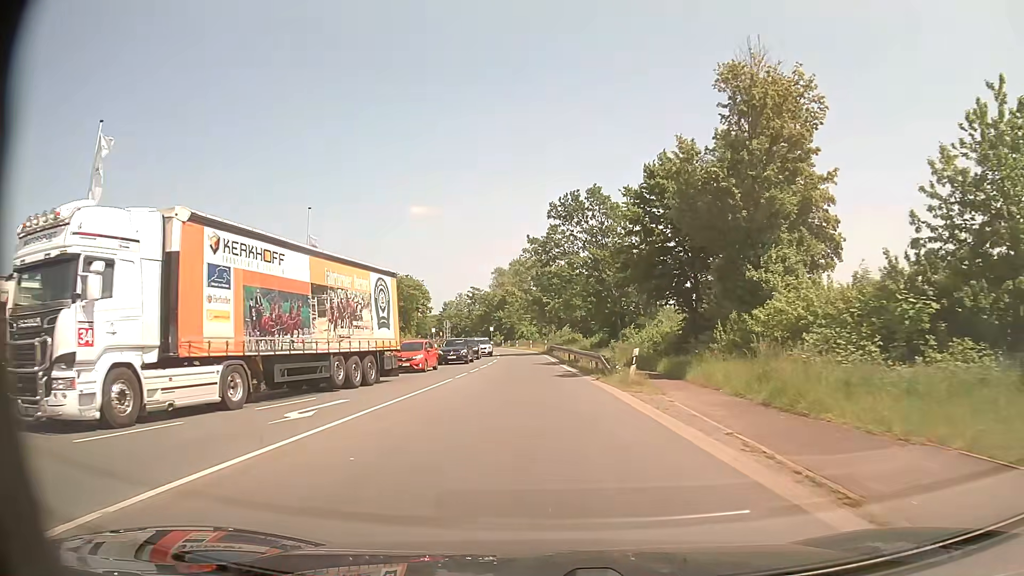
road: secondary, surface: asphalt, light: Day
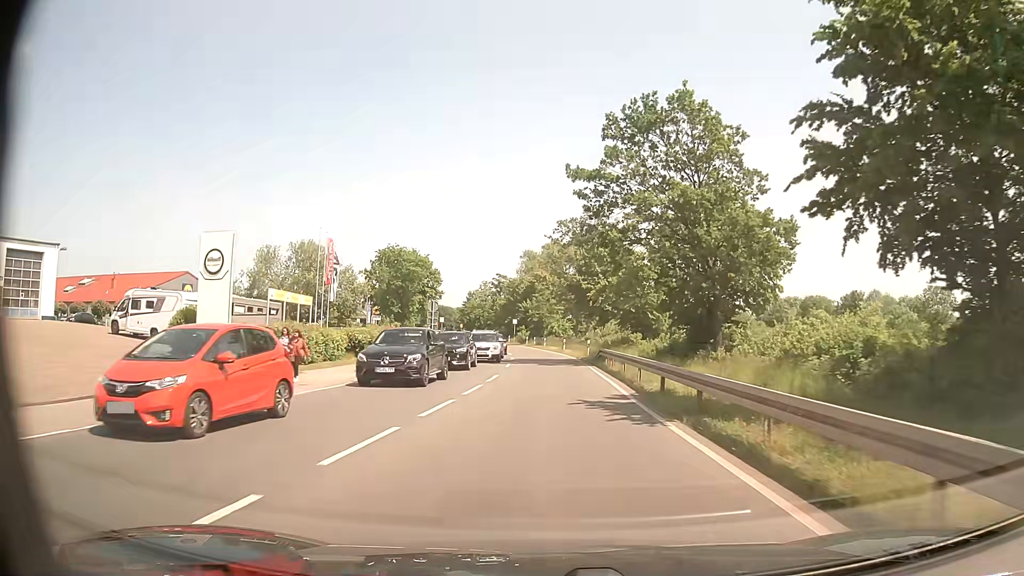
(-0.7, +23.5) m; -3°
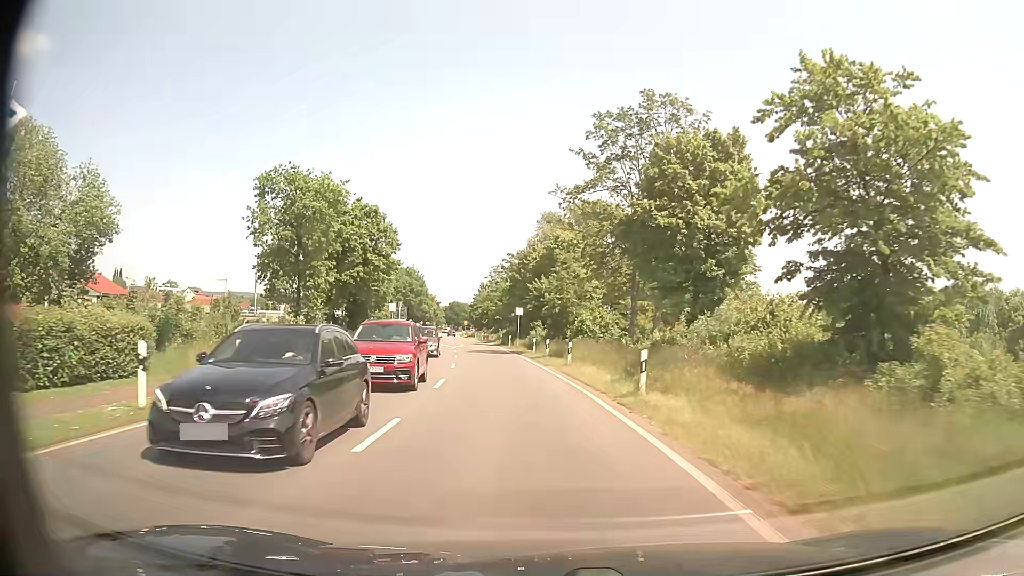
(0.0, +40.1) m; -2°
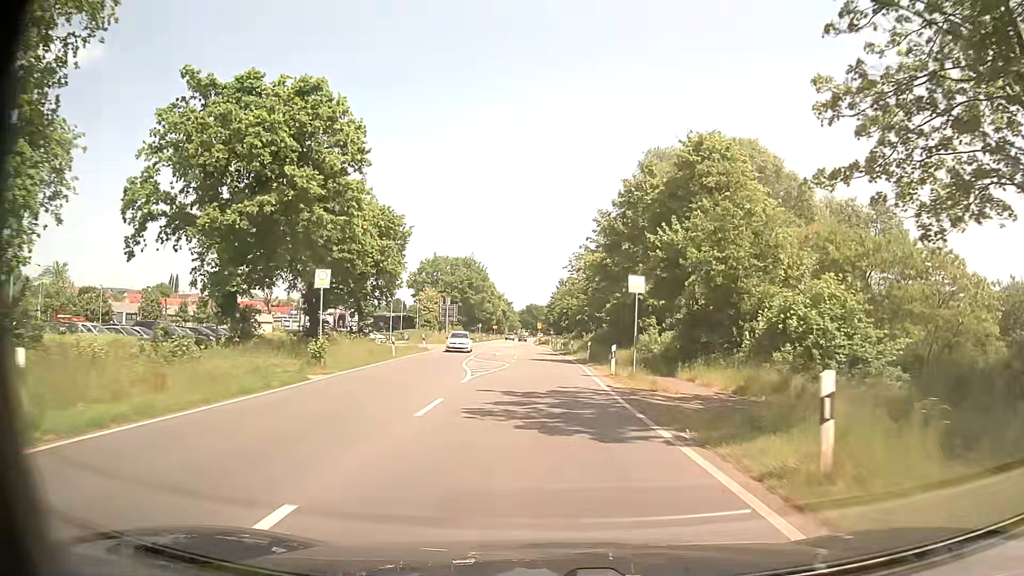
(-2.3, +33.0) m; -7°
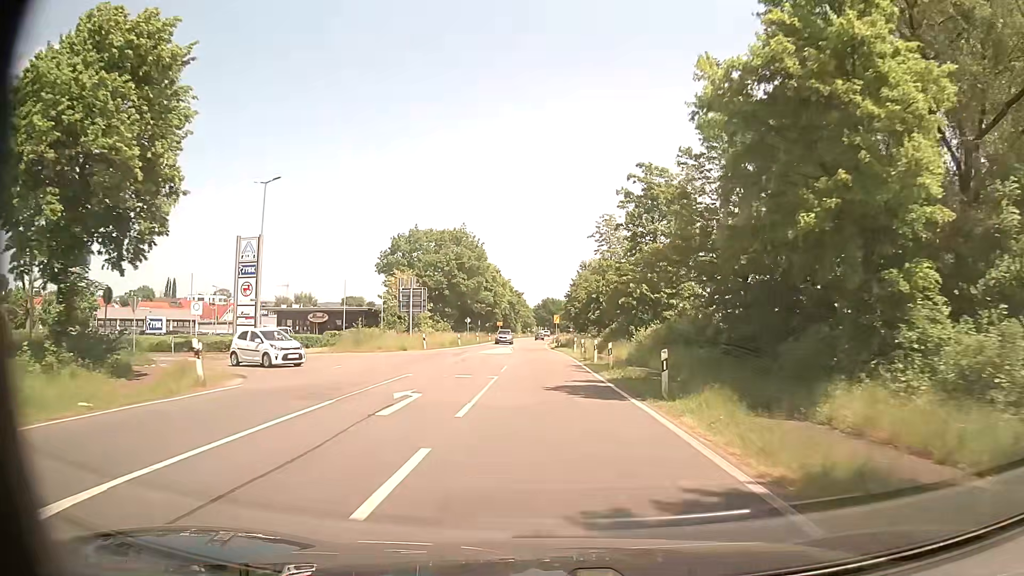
(-0.2, +34.1) m; -1°
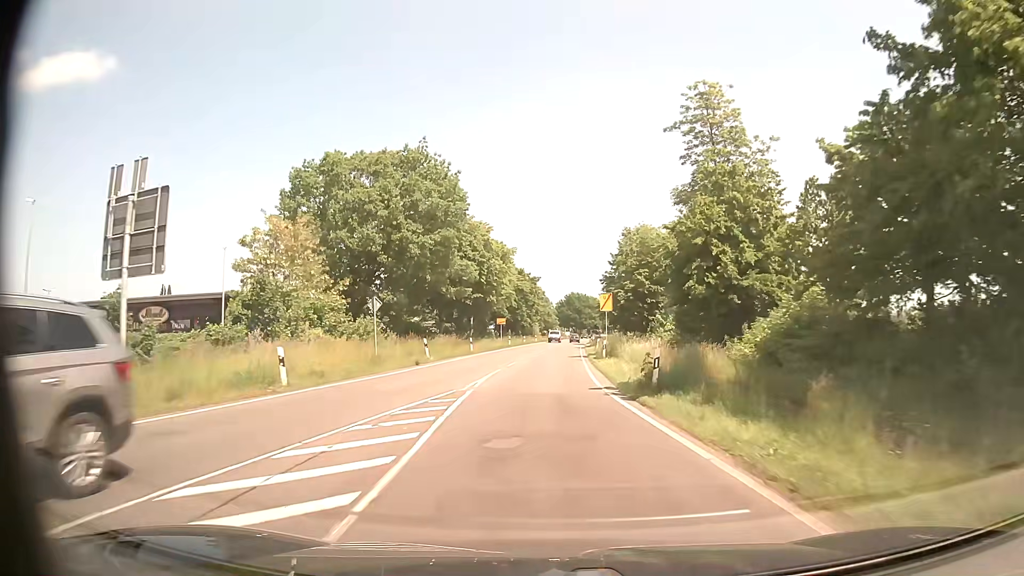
(-1.3, +44.3) m; -2°
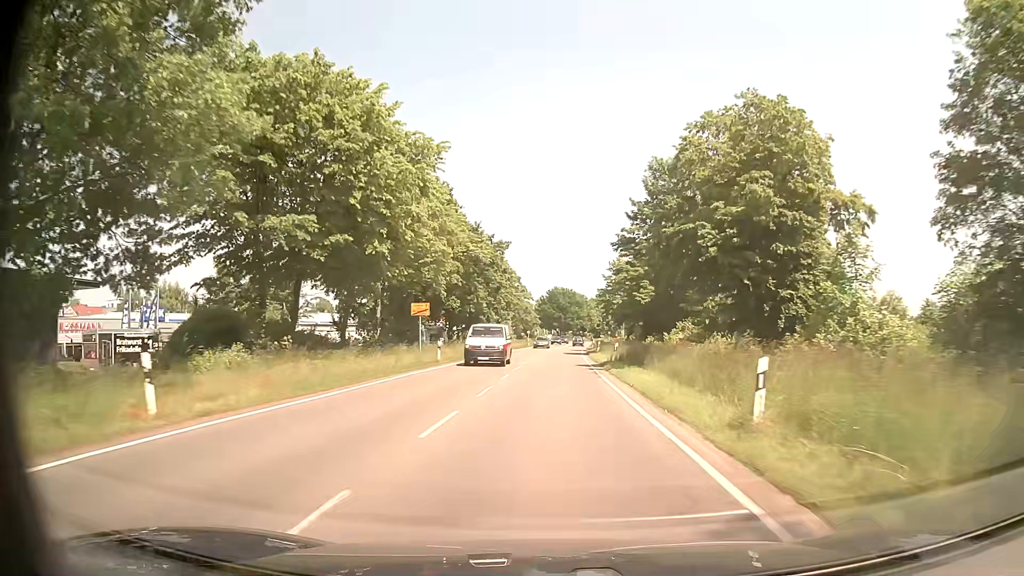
(+0.1, +39.1) m; 0°
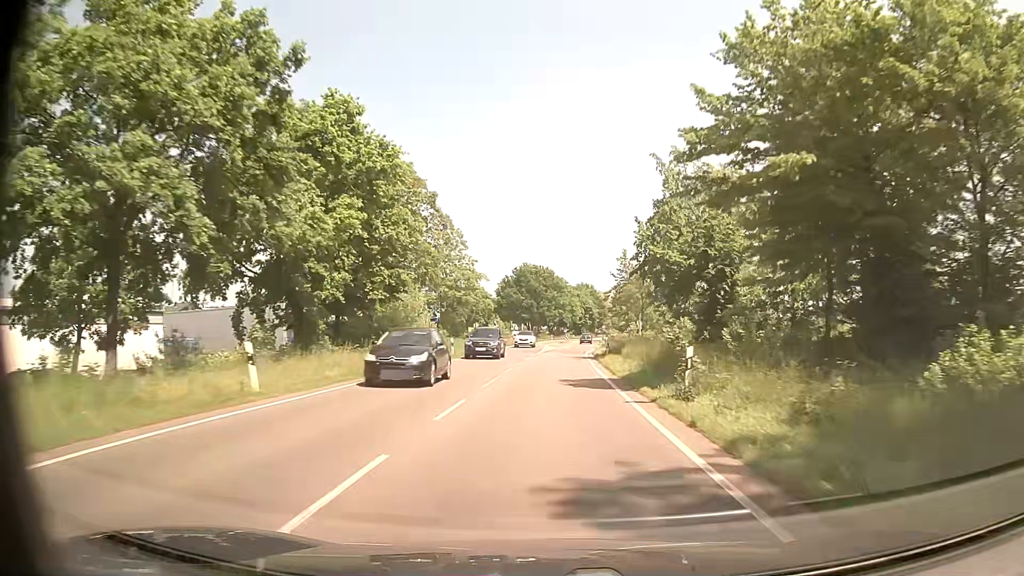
(+2.0, +55.1) m; +3°
(0, +10) (0, +20) (0, +30) (+1, +40) (+1, +50) (+2, +60) (+3, +70) (+4, +80) (+5, +90) (+6, +100) m
